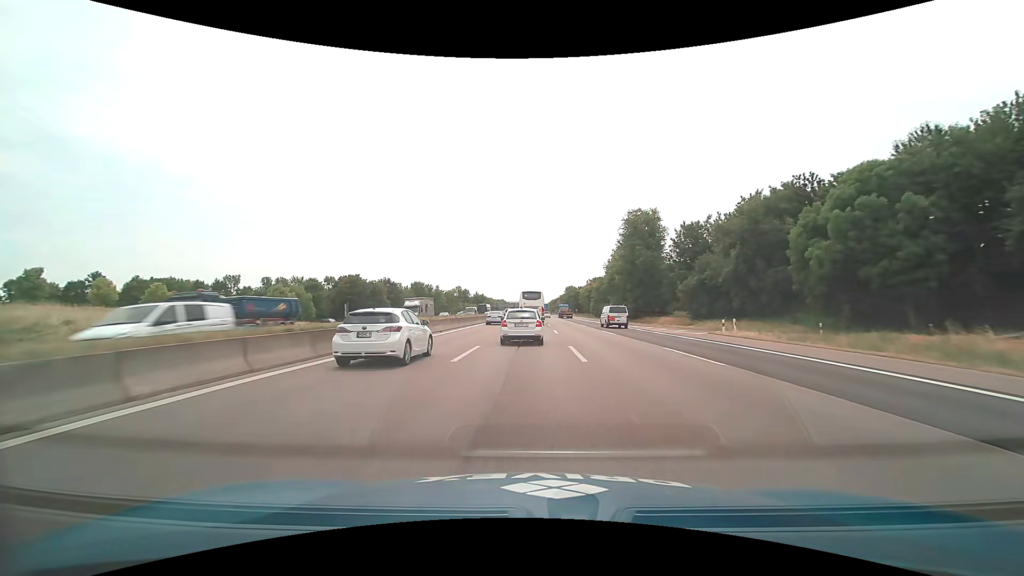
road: motorway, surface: asphalt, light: Day
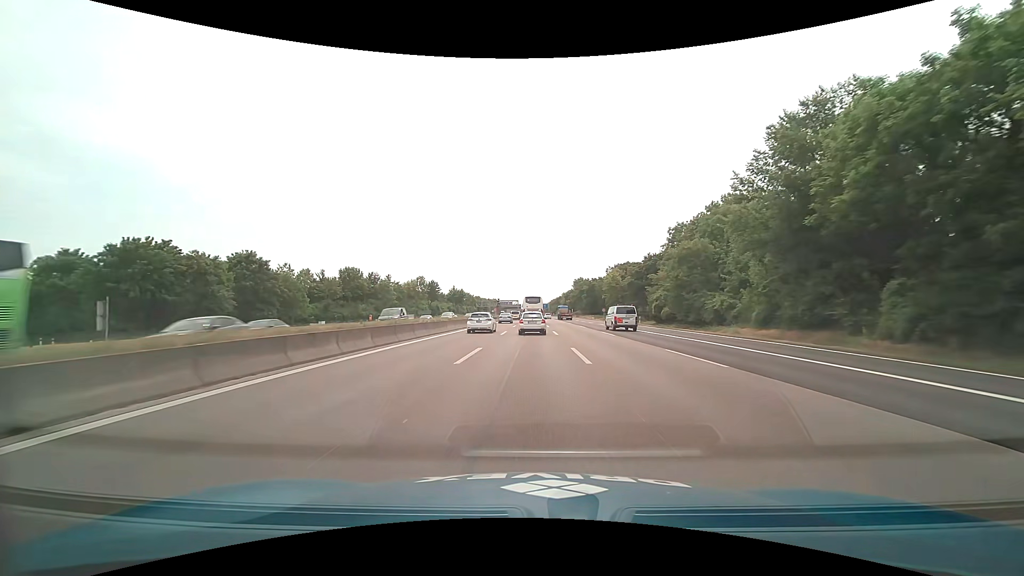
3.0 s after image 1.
(+0.4, +72.2) m; 0°
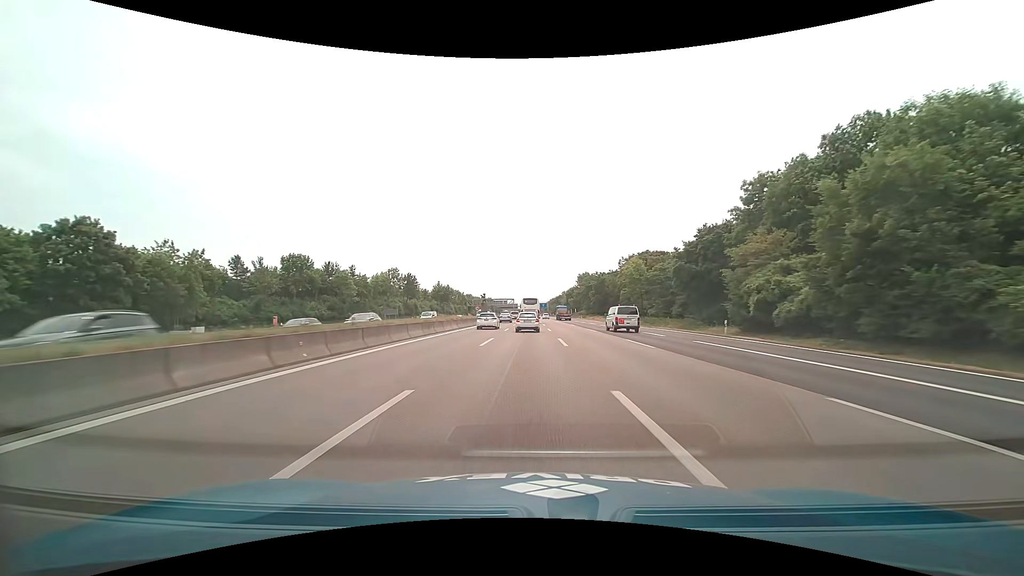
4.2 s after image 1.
(+0.1, +28.9) m; 0°
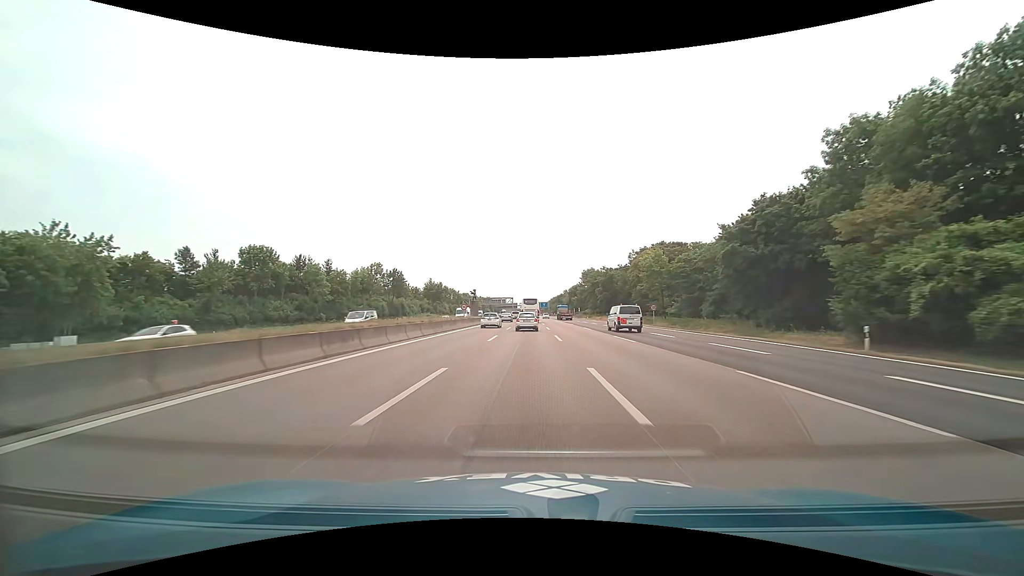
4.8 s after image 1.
(0.0, +14.5) m; 0°
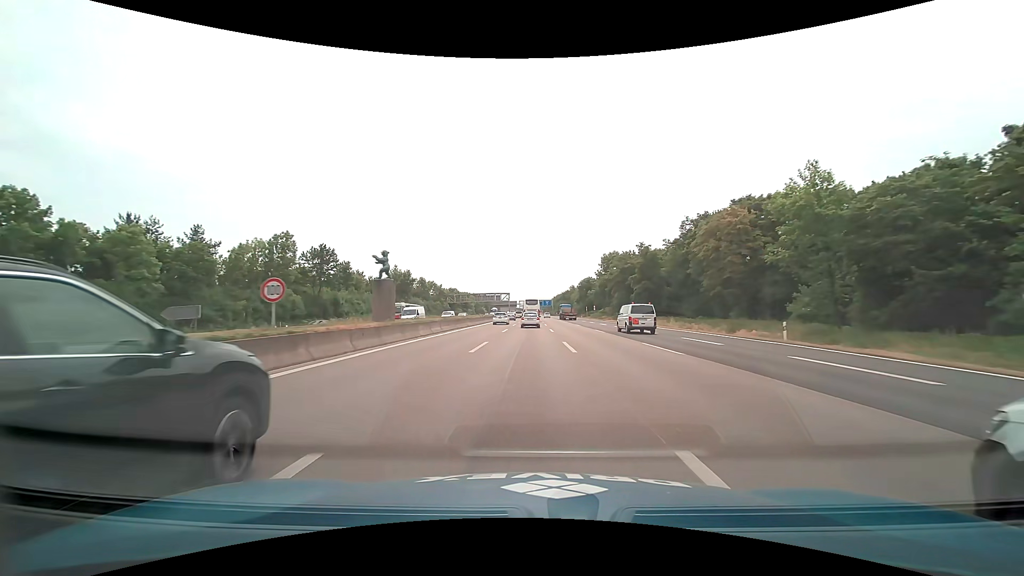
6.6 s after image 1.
(-0.2, +43.4) m; 0°
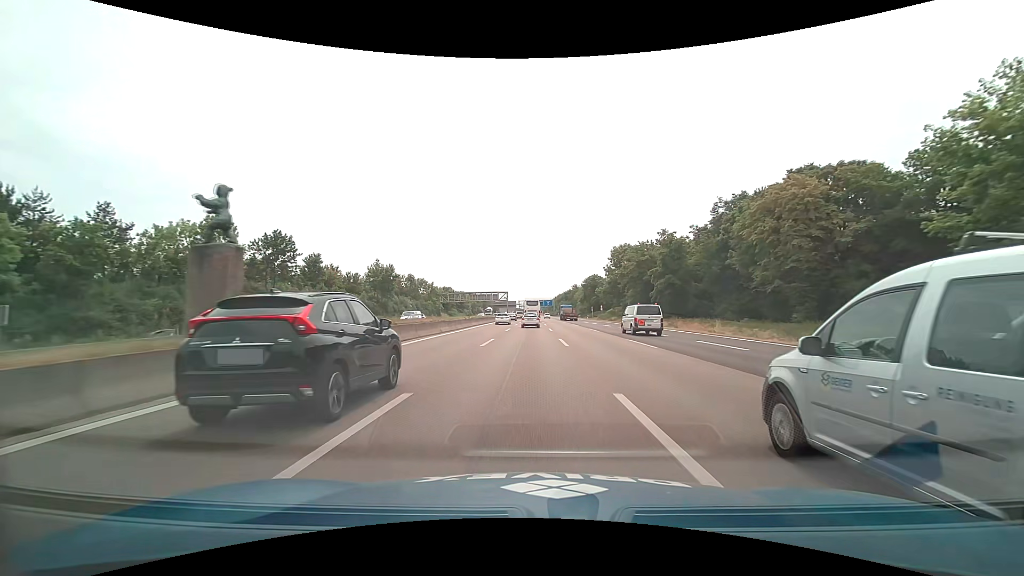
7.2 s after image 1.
(0.0, +14.5) m; 0°
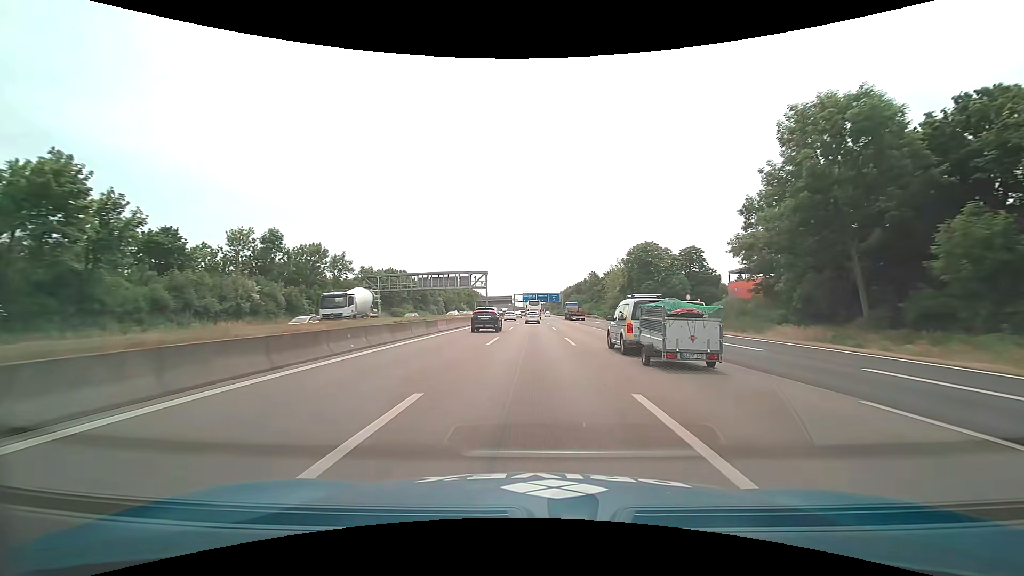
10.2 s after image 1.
(-0.3, +72.8) m; 0°
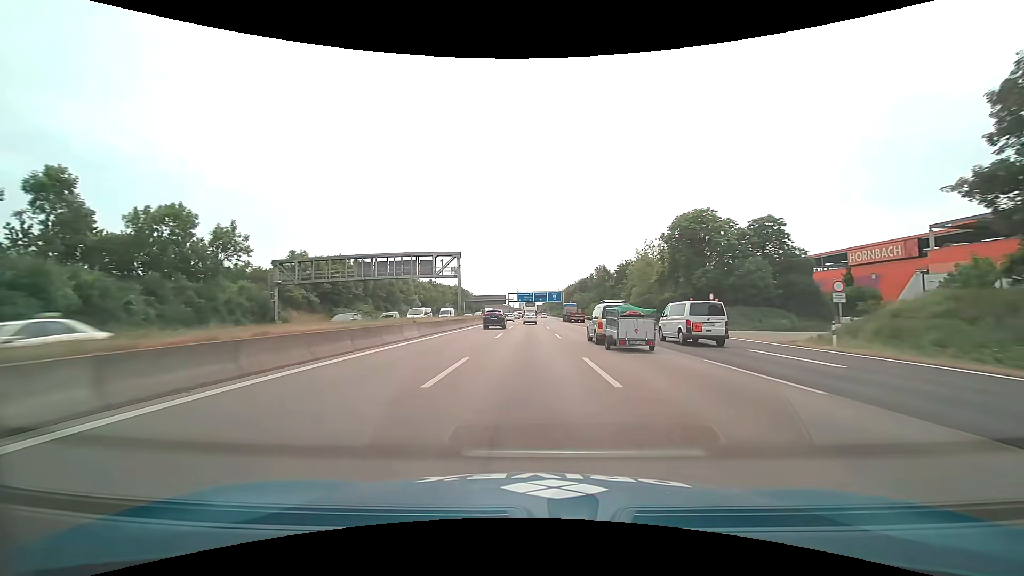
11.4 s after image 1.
(+0.1, +29.3) m; 0°
(0, +10) (0, +20) (0, +30) (0, +40) (0, +50) (0, +60) (0, +70) (0, +80) (0, +90) (0, +100) m
